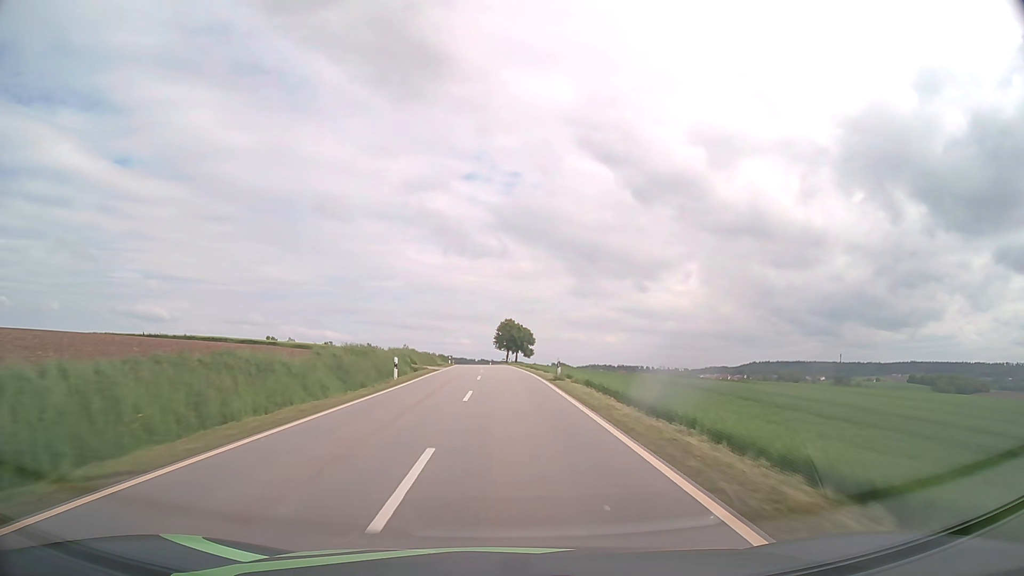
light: Day
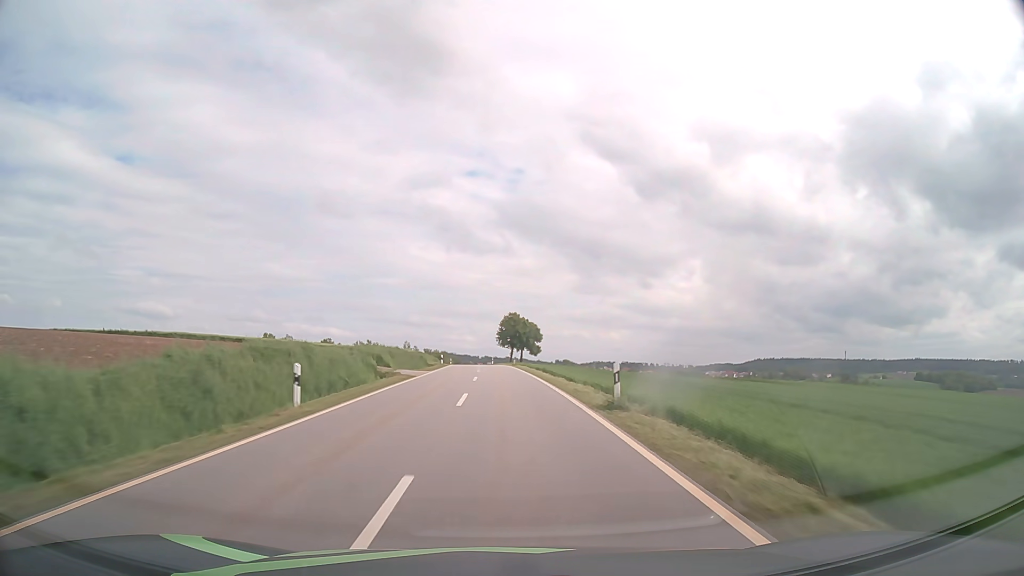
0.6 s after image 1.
(0.0, +14.1) m; 0°
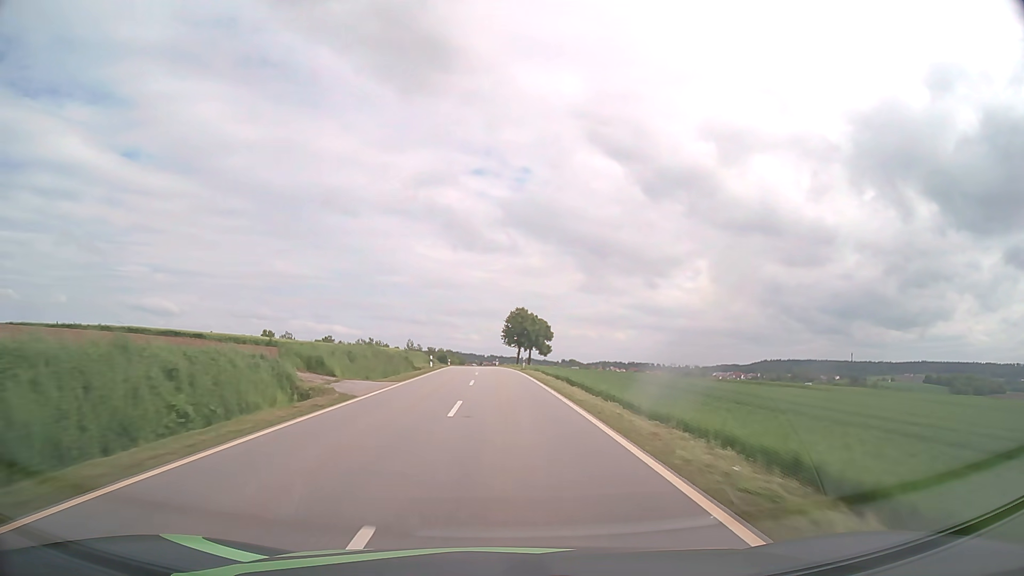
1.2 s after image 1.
(-0.1, +14.2) m; 0°
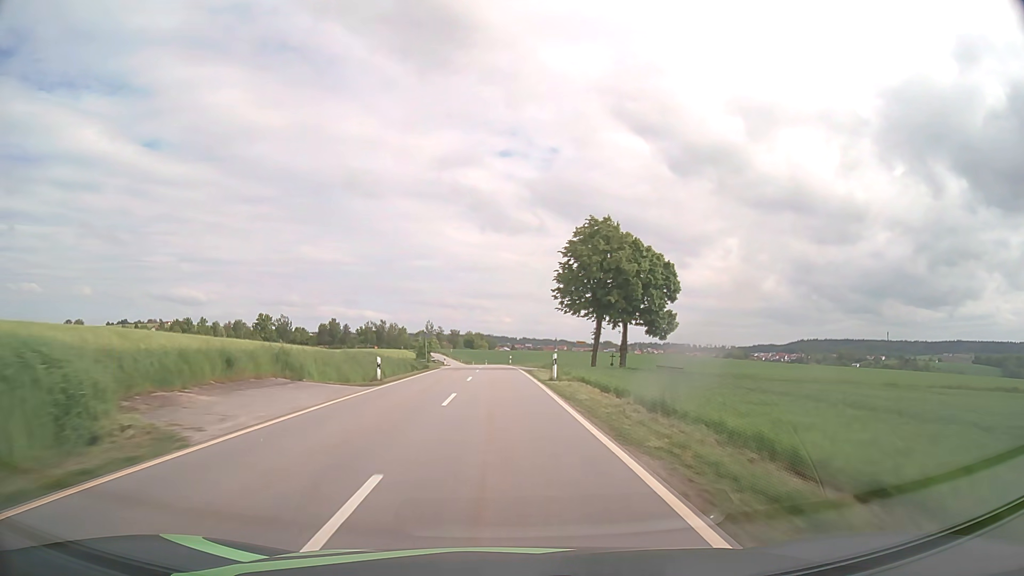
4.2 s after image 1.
(-1.7, +71.3) m; -3°
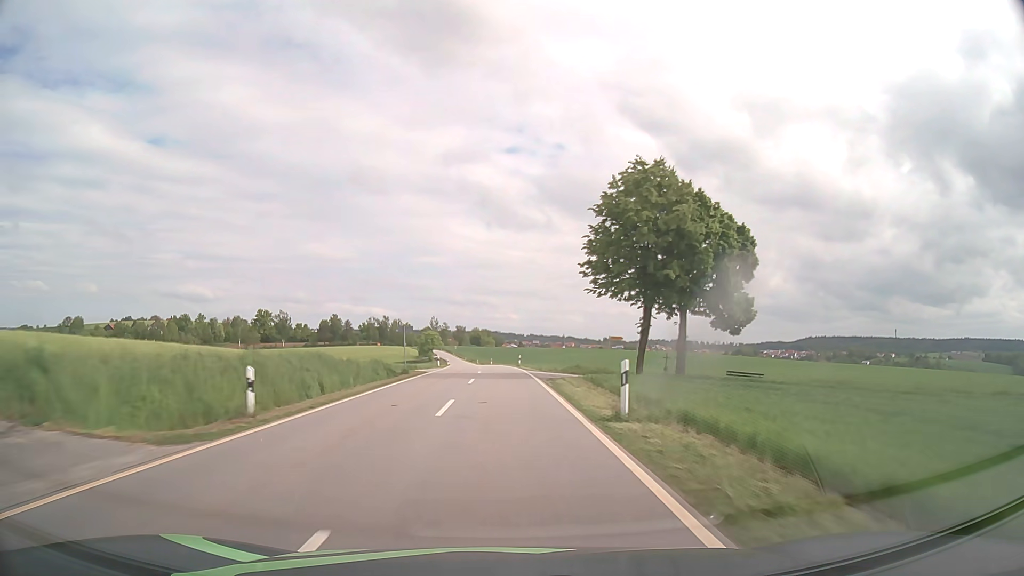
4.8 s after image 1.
(-0.1, +14.3) m; -1°
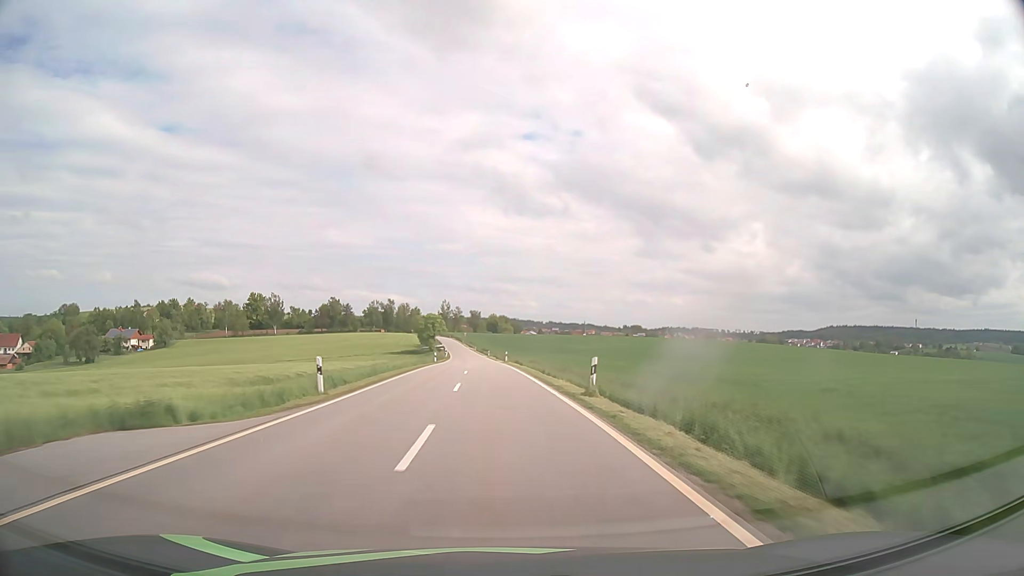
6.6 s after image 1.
(-0.6, +42.4) m; -2°
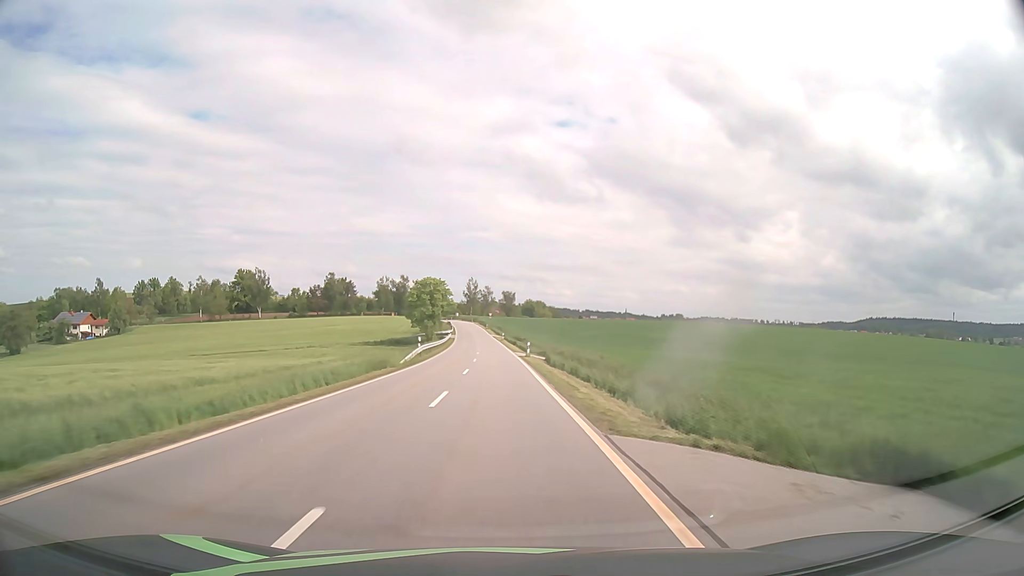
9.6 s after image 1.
(-1.7, +66.4) m; -3°
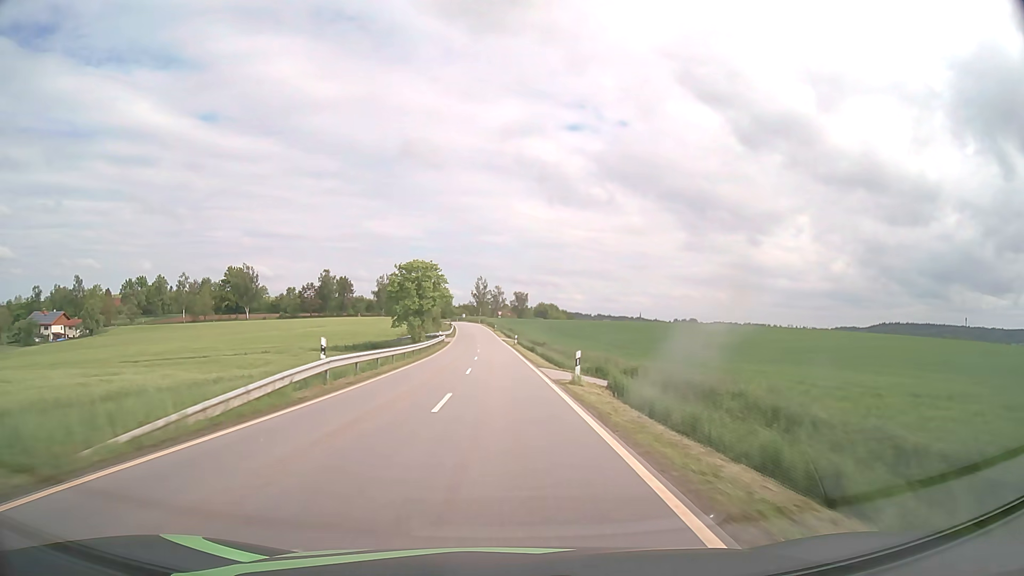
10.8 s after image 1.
(-0.2, +25.4) m; -1°
(0, +10) (0, +20) (0, +30) (-1, +40) (-1, +50) (-1, +60) (-2, +70) (-2, +80) (-3, +90) (-3, +100) m
